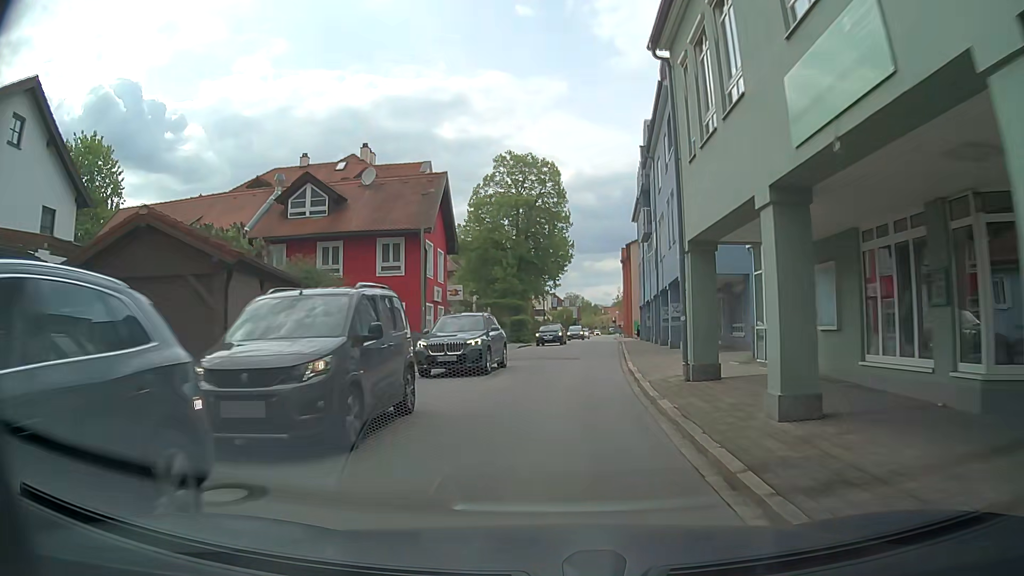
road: residential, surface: asphalt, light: Day
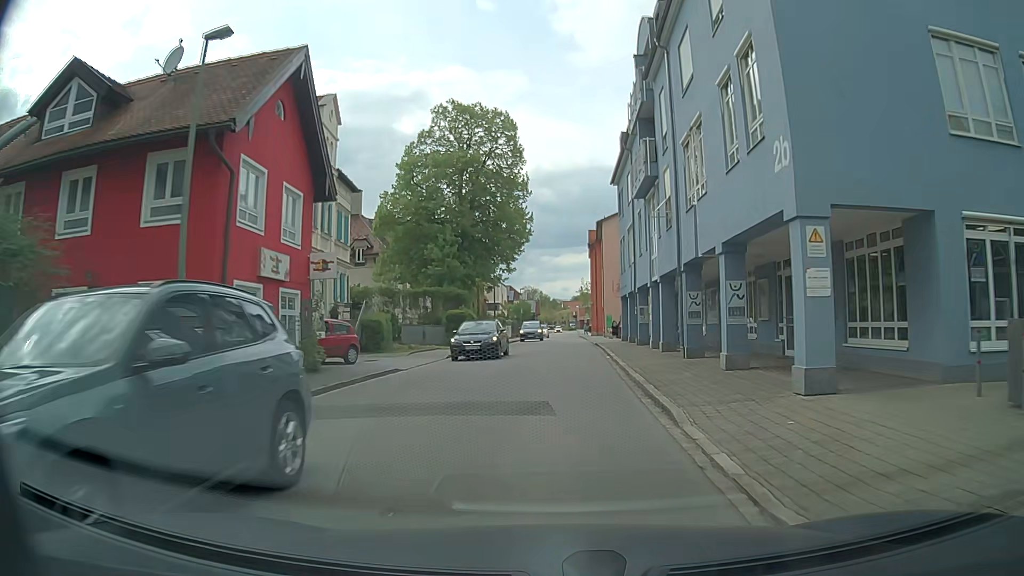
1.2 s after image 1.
(+0.2, +14.6) m; +2°
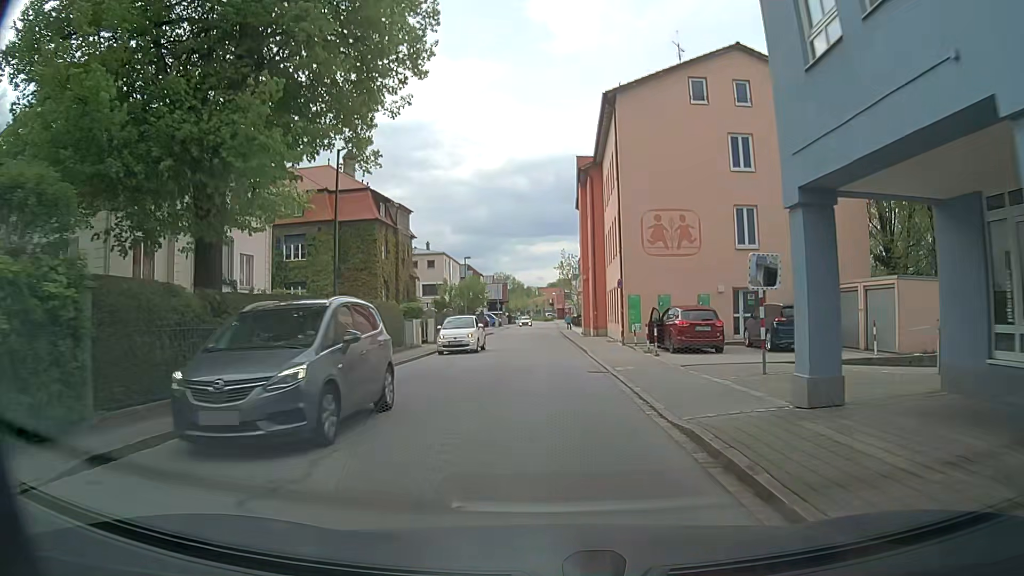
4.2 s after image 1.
(+1.6, +34.3) m; +3°
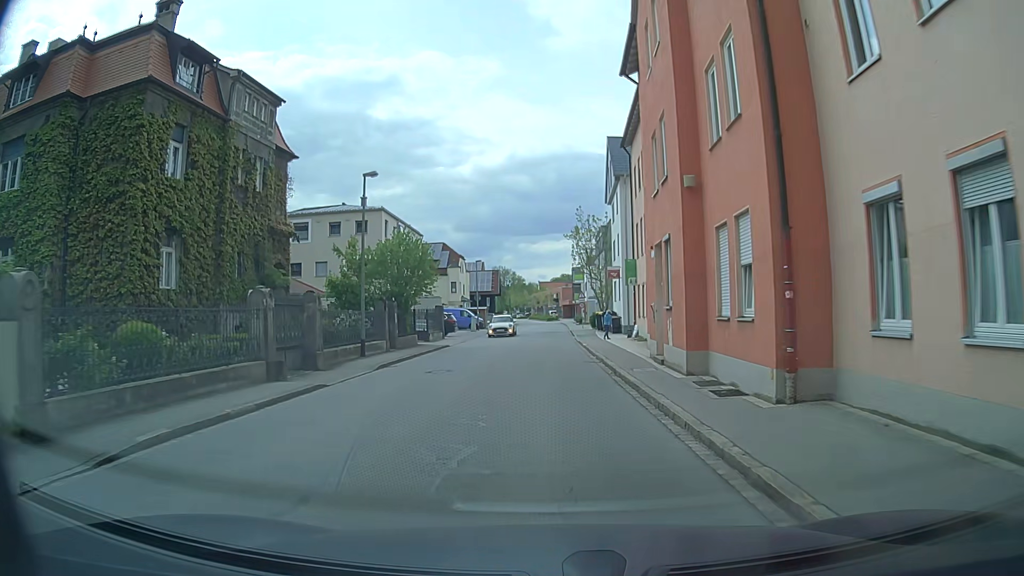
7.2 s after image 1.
(-0.2, +31.9) m; 0°
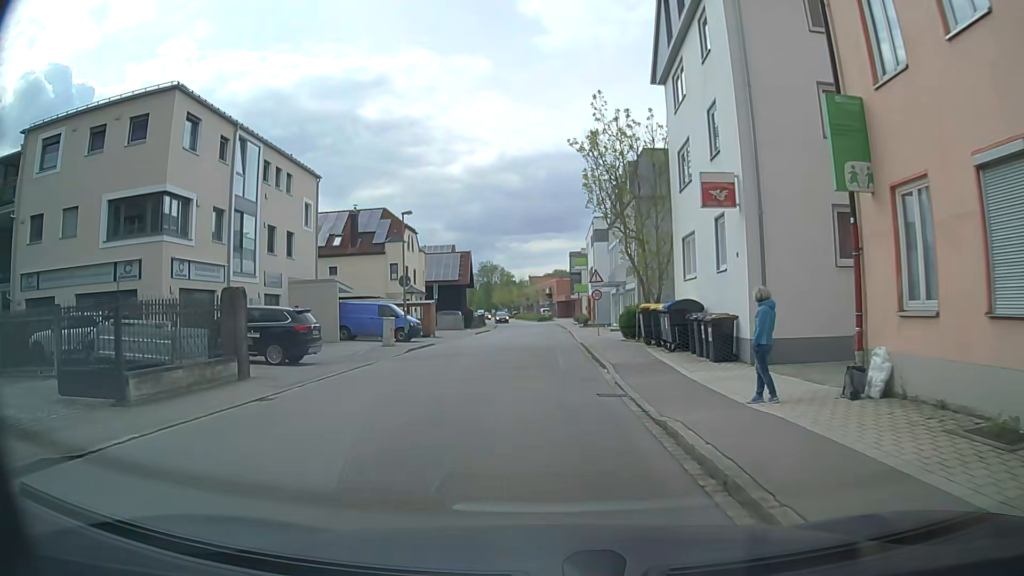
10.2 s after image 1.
(0.0, +27.8) m; 0°
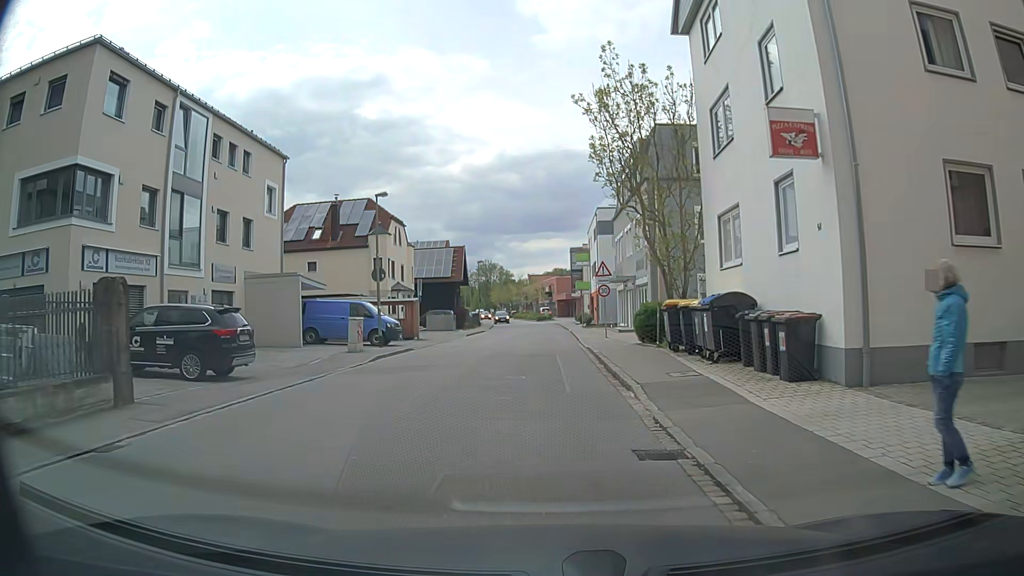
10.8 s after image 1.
(0.0, +4.9) m; 0°
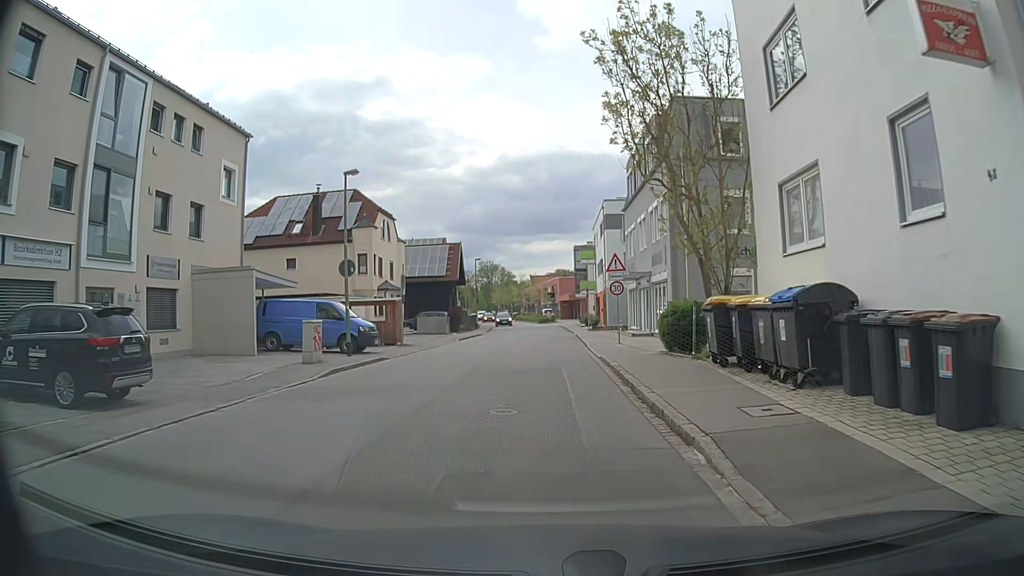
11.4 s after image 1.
(0.0, +4.7) m; 0°
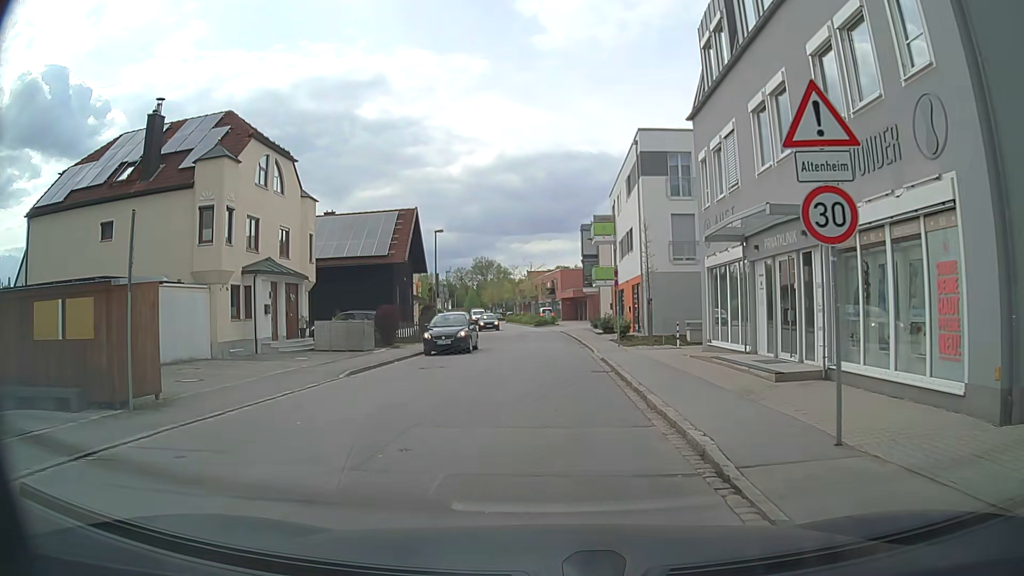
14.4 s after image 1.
(+0.1, +20.8) m; +1°
(0, +10) (0, +20) (0, +30) (-1, +40) (-1, +50) (-3, +60) (-4, +70) (-6, +80) (-8, +89) (-10, +99) m
